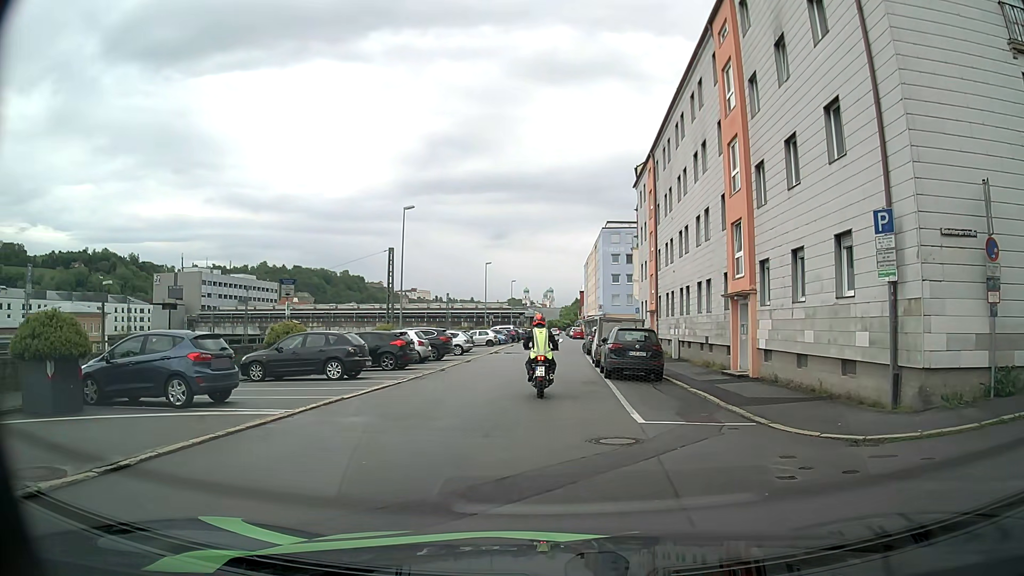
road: residential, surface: asphalt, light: Day
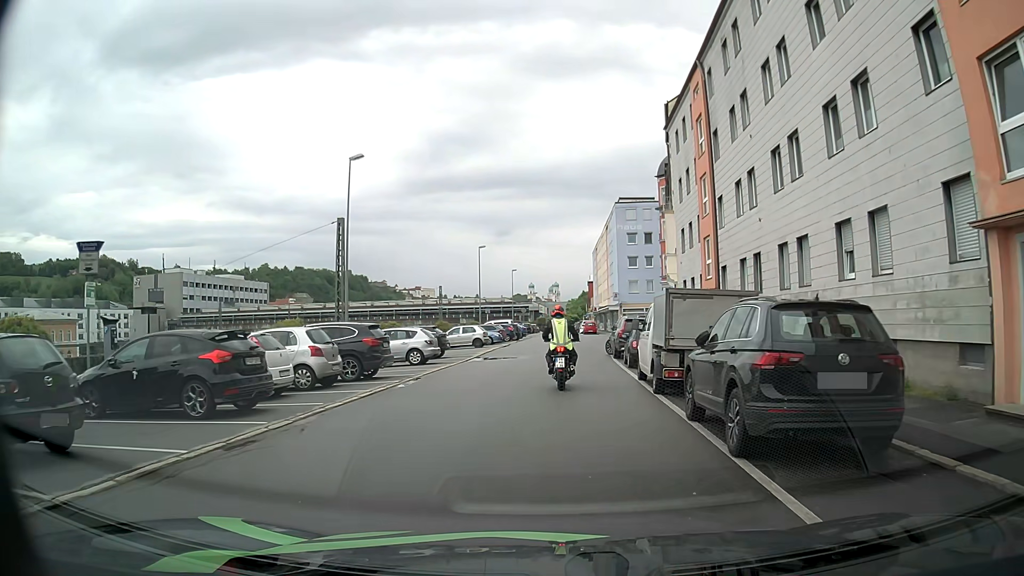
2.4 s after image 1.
(+0.1, +14.7) m; +1°
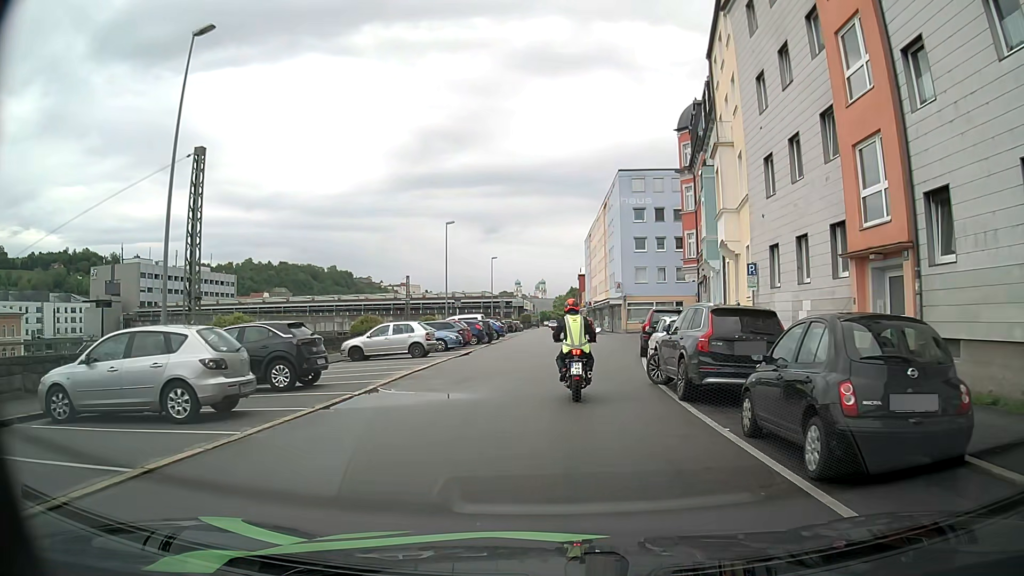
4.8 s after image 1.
(-0.1, +16.2) m; 0°
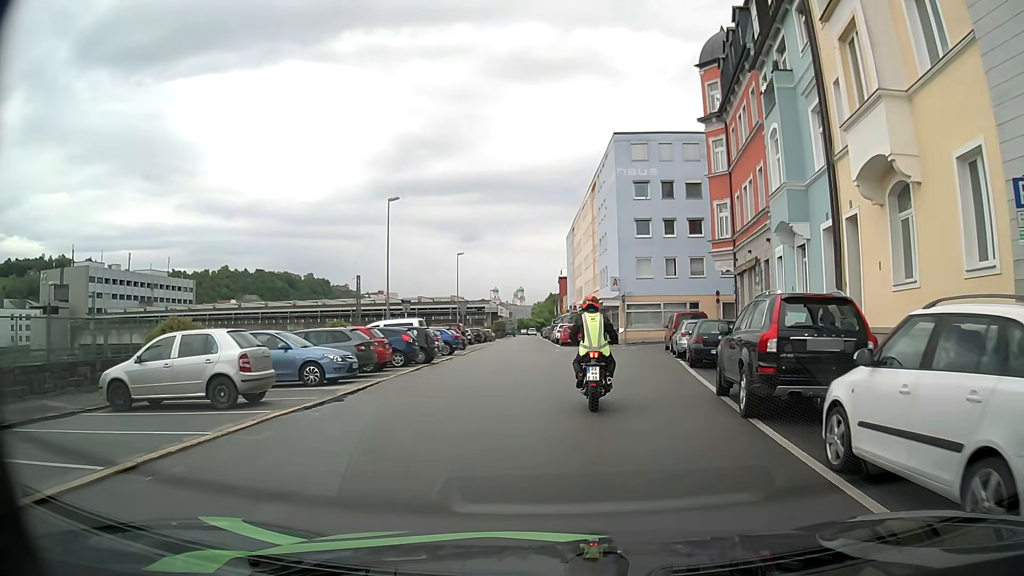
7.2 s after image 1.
(+0.3, +15.0) m; +3°
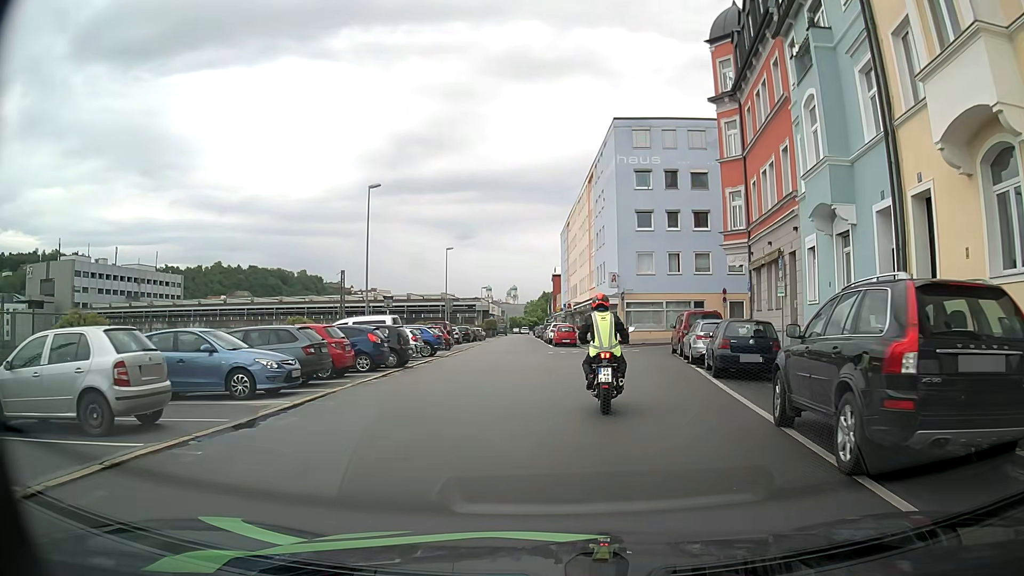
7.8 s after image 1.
(0.0, +3.7) m; 0°
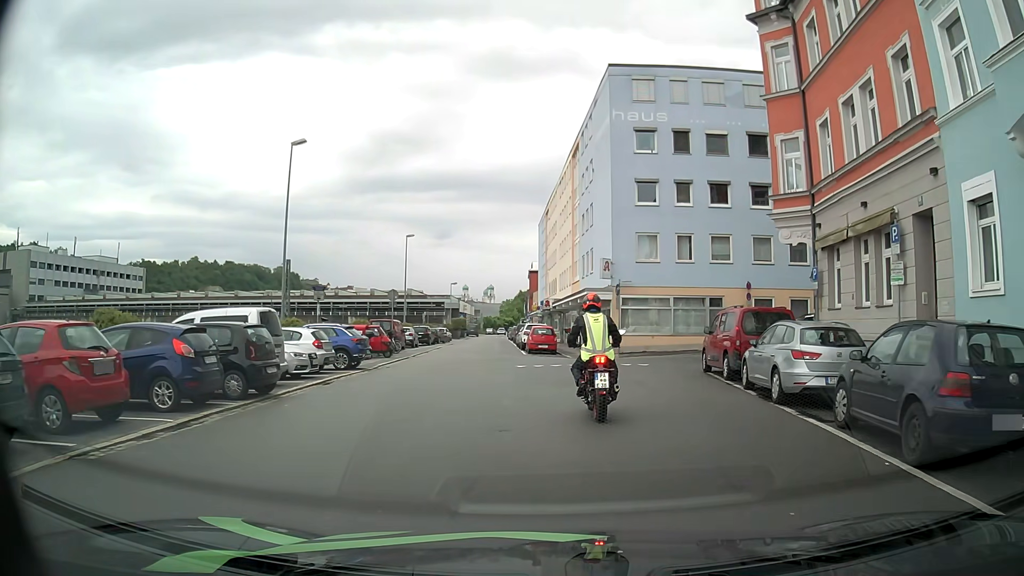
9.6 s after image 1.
(+0.1, +10.2) m; +2°
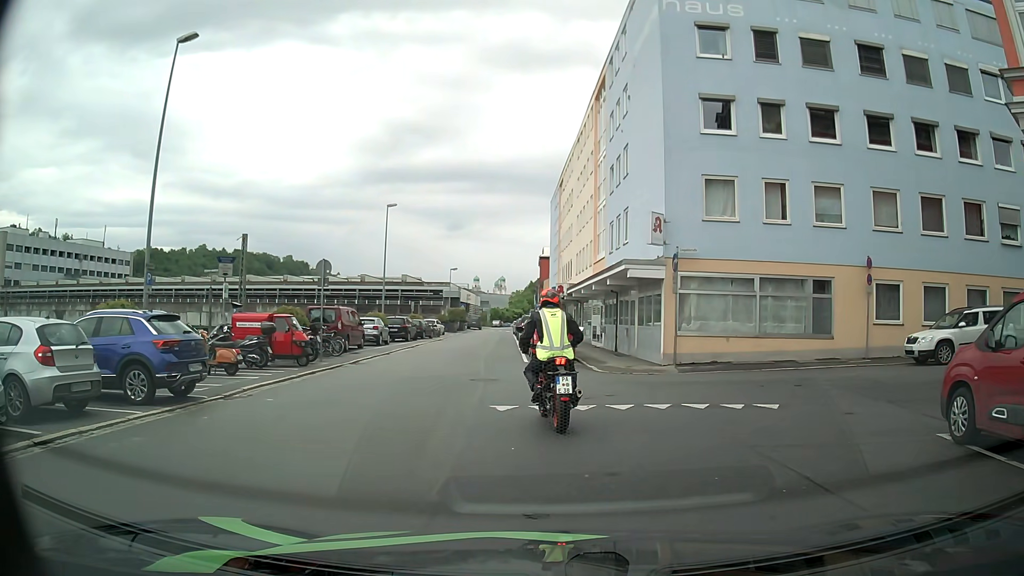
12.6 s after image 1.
(0.0, +12.4) m; -1°
